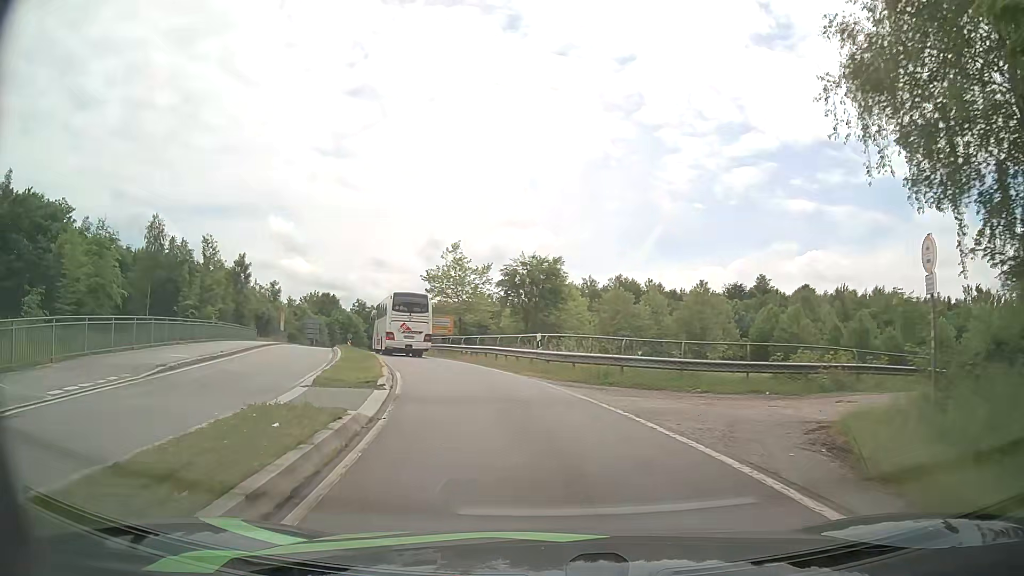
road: primary_link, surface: asphalt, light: Day
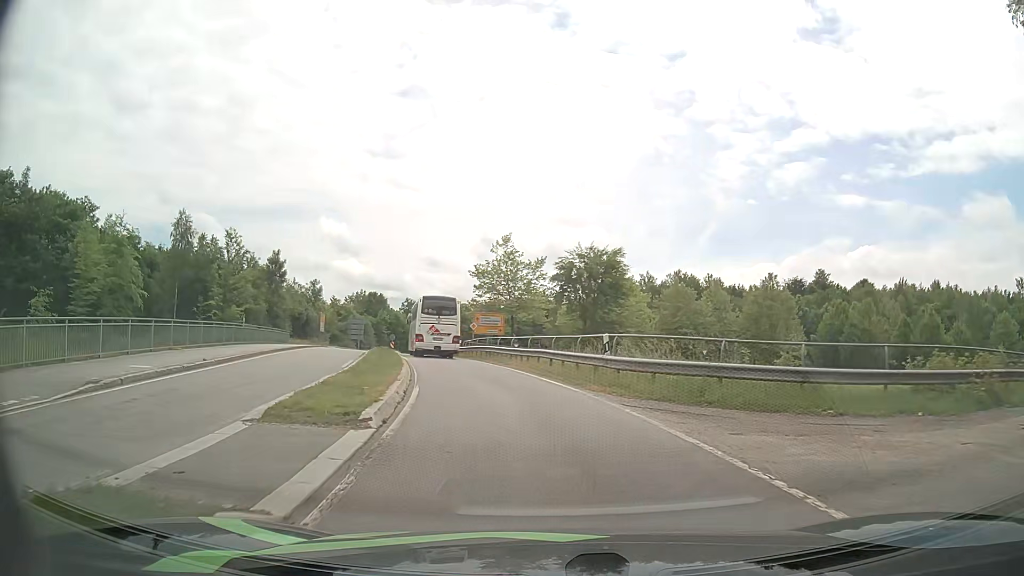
(-0.3, +5.4) m; -6°
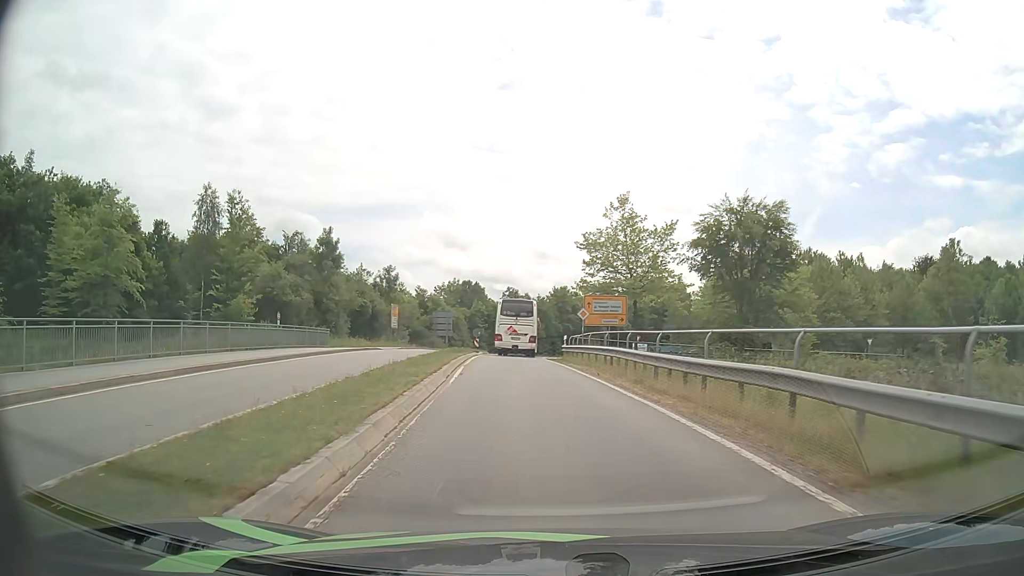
(-1.4, +16.3) m; -9°
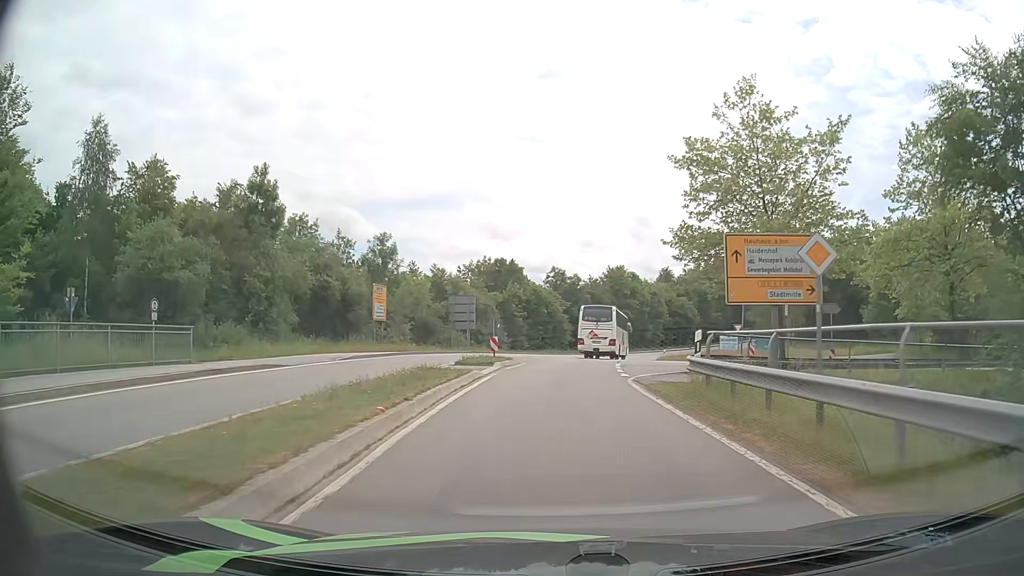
(-1.0, +22.9) m; -4°
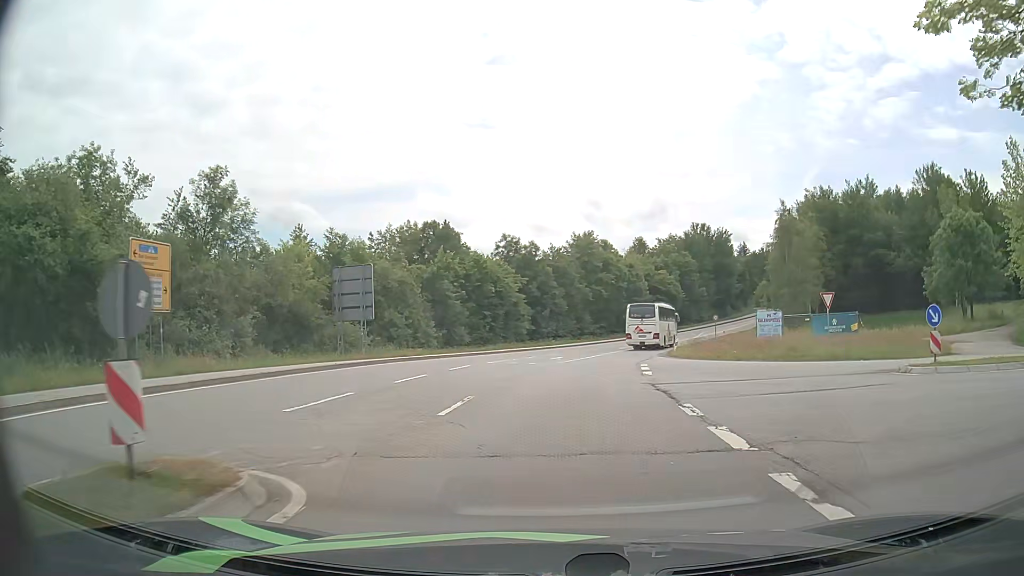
(+0.5, +23.3) m; +3°
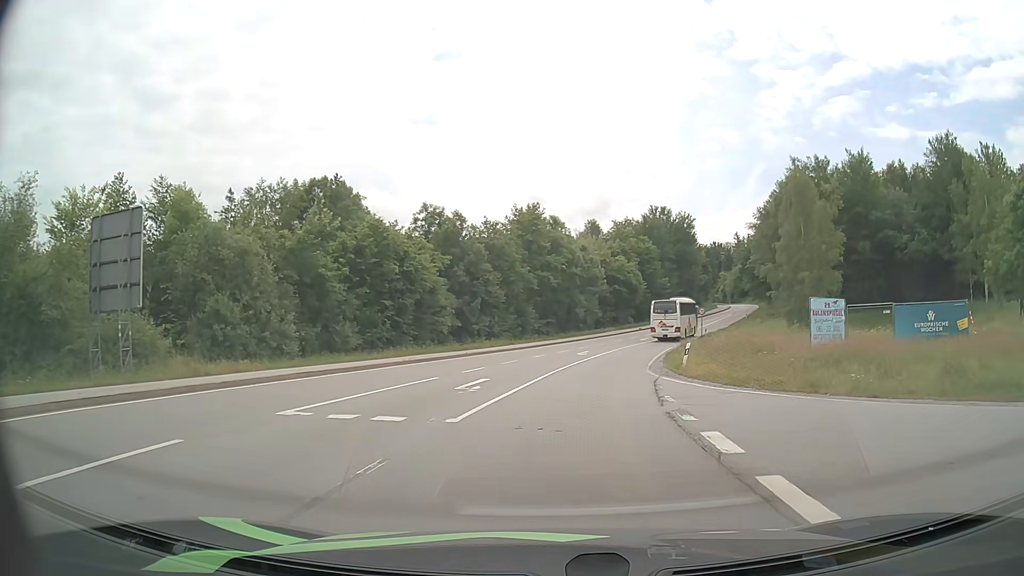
(+0.8, +18.1) m; +4°
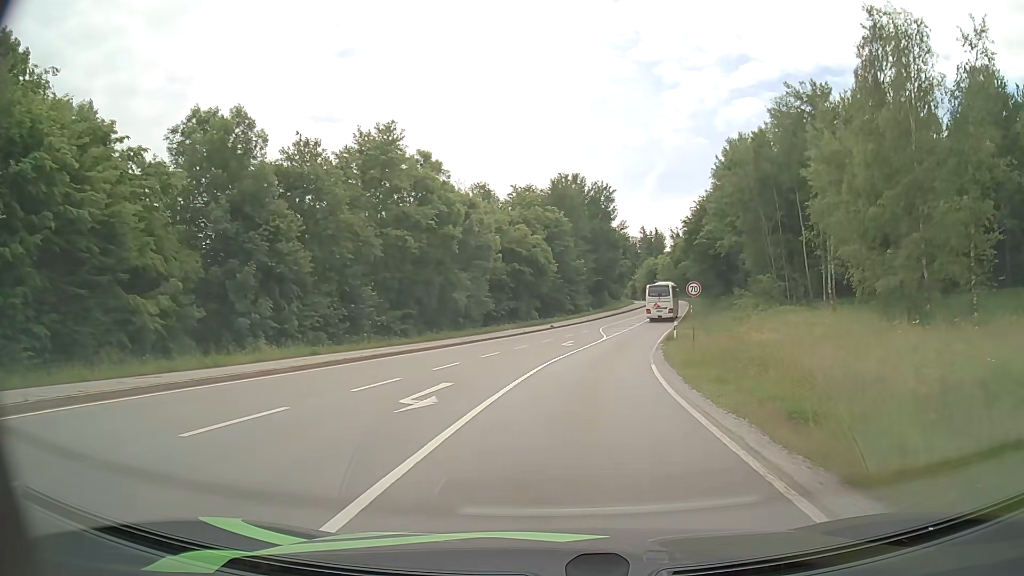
(+2.3, +28.0) m; +9°
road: secondary
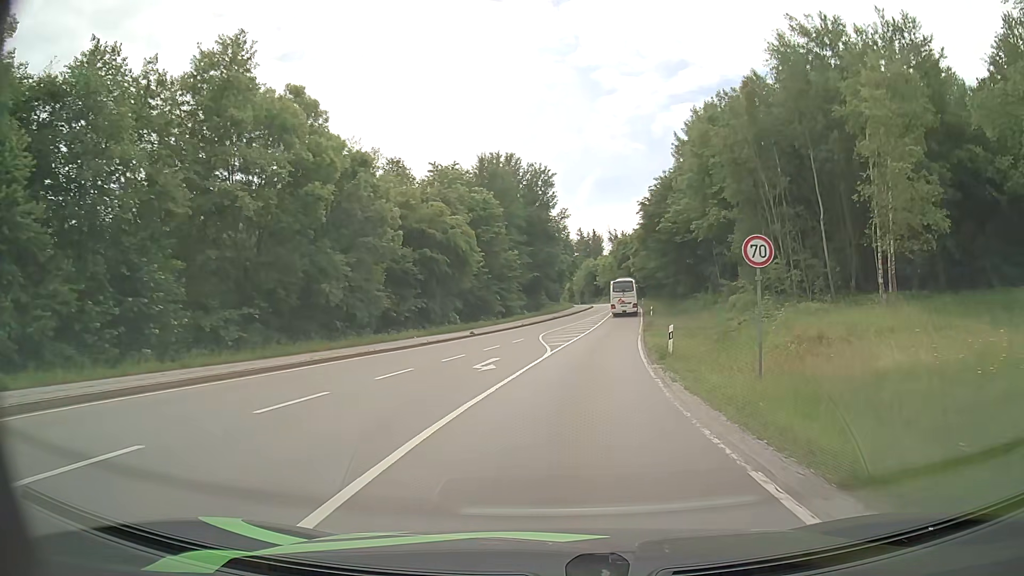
(+0.7, +15.6) m; +5°
(0, +10) (+1, +20) (+2, +30) (+4, +40) (+5, +50) (+6, +60) (+8, +69) (+9, +79) (+11, +89) (+12, +99) m
